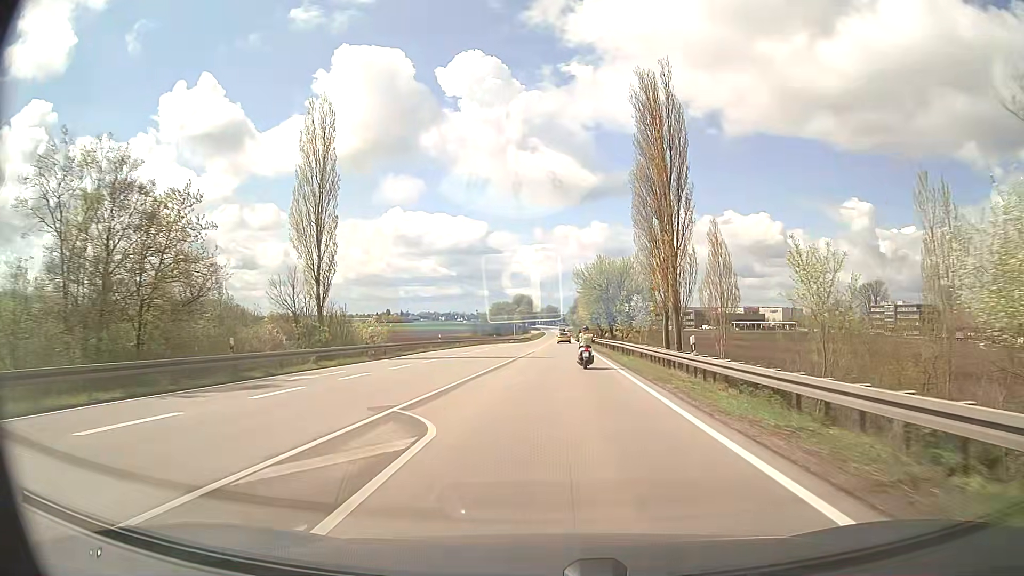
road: secondary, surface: asphalt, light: Day
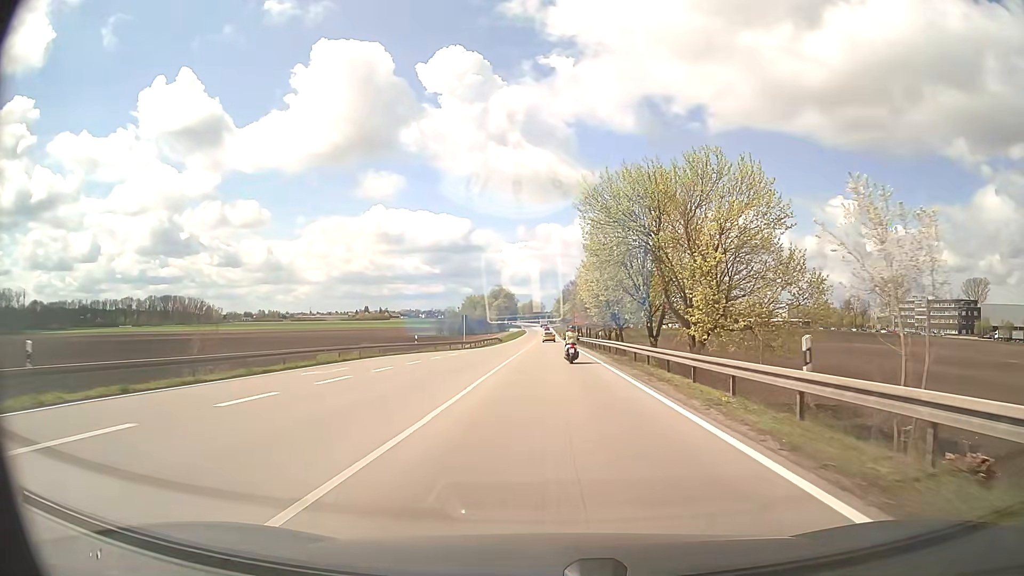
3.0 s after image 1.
(+1.0, +50.1) m; +1°
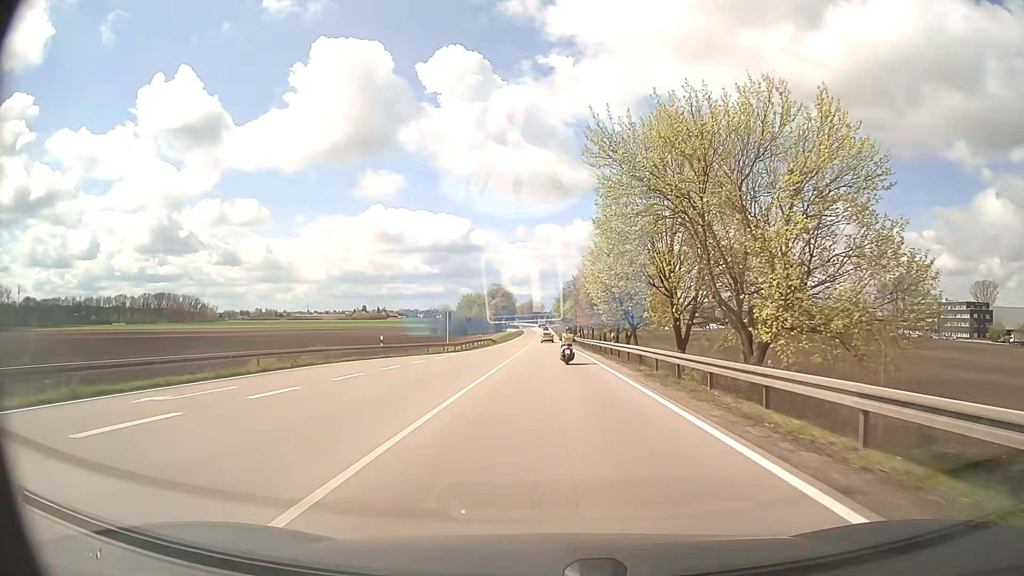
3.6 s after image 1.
(0.0, +10.6) m; 0°
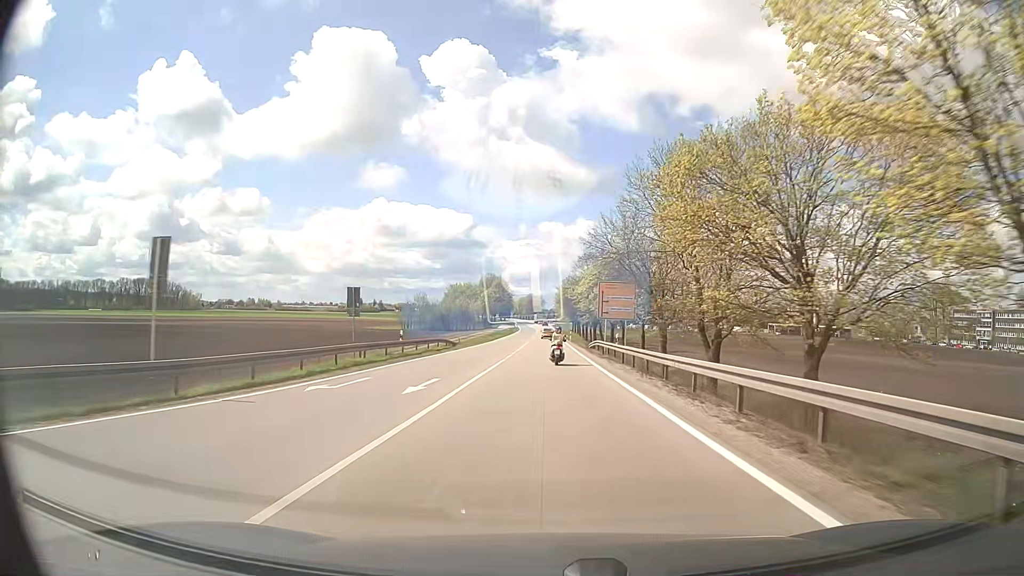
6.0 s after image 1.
(+0.1, +43.8) m; 0°
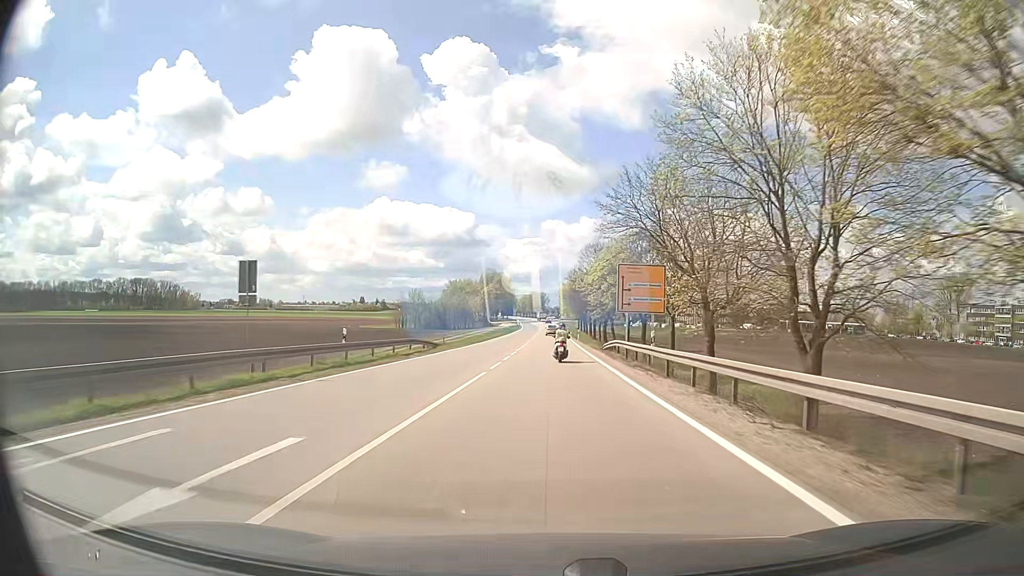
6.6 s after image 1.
(0.0, +11.4) m; 0°
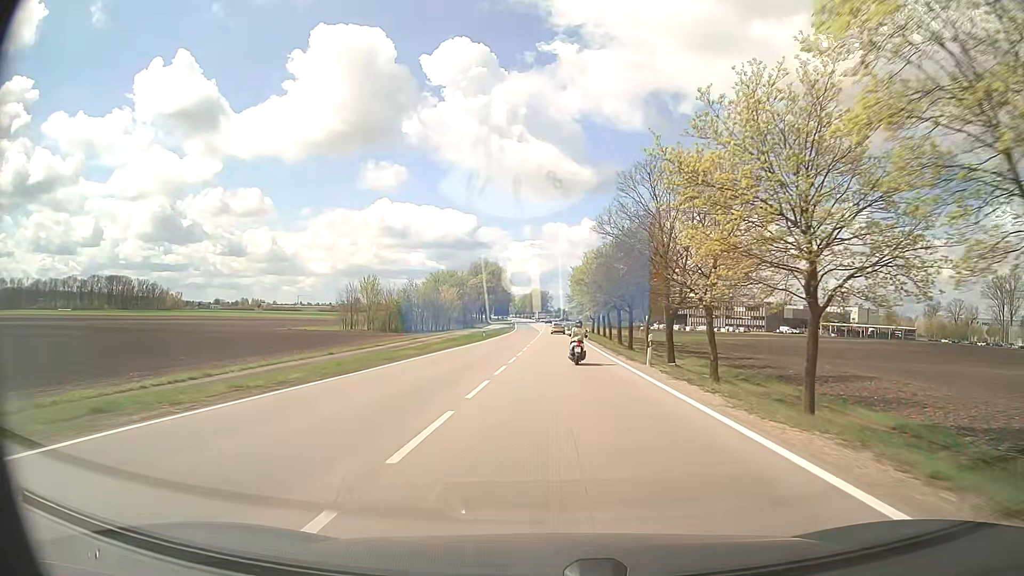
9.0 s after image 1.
(-0.5, +46.3) m; 0°
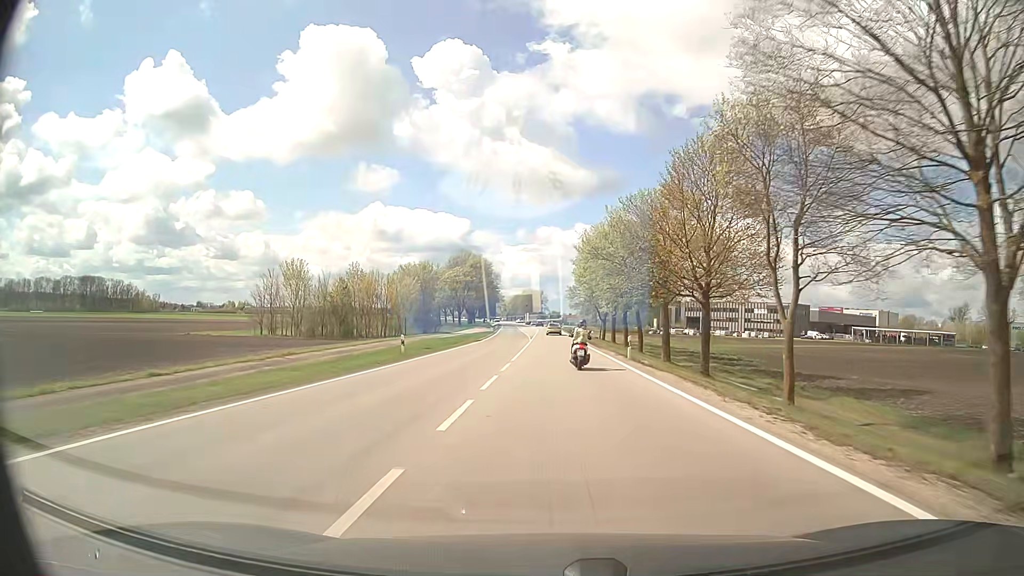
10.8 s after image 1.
(-0.1, +34.4) m; 0°
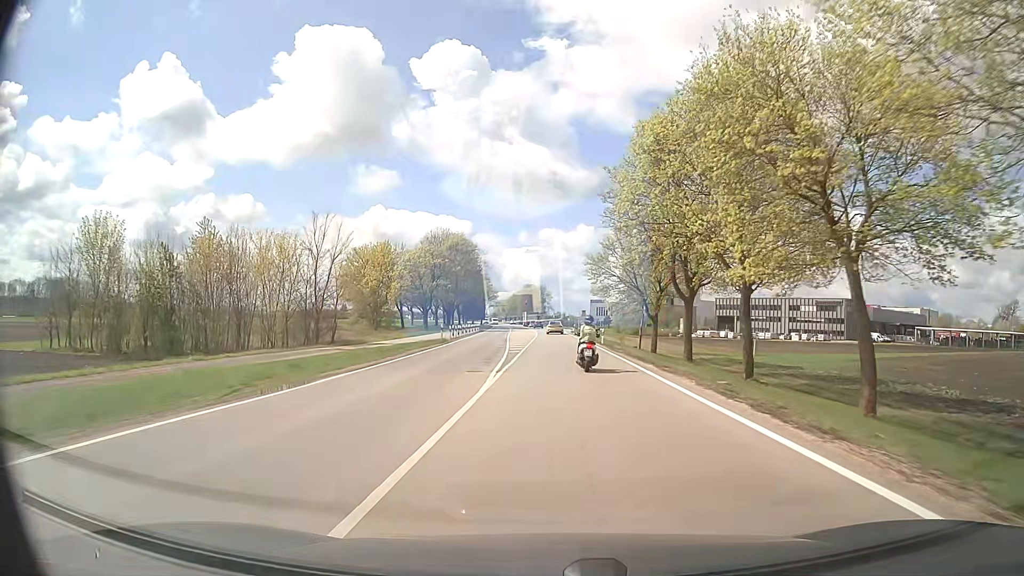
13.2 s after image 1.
(0.0, +41.9) m; -1°
(0, +10) (0, +20) (0, +30) (0, +40) (+1, +50) (+1, +60) (0, +70) (0, +80) (0, +90) (0, +100) m
